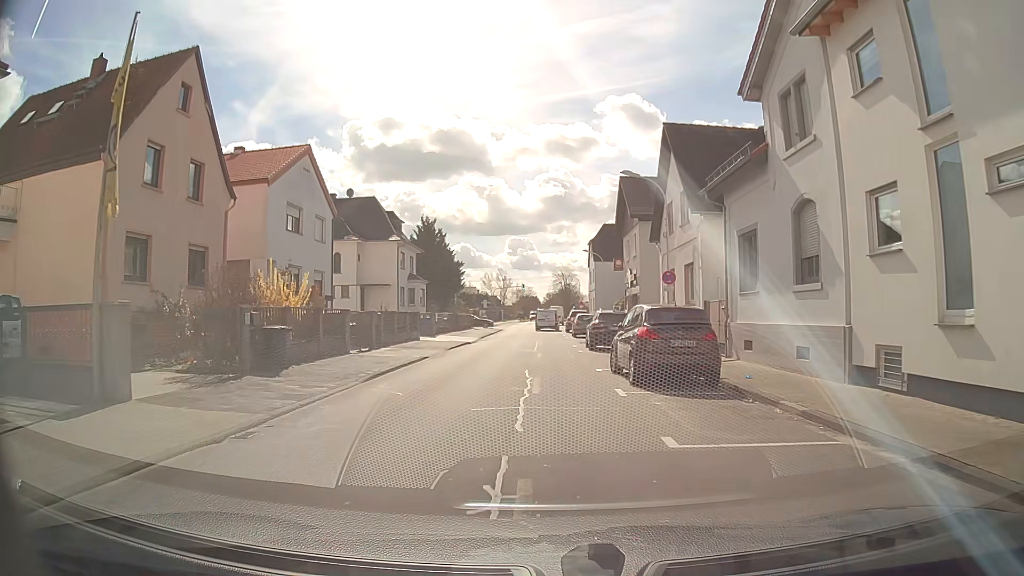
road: tertiary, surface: asphalt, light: Day
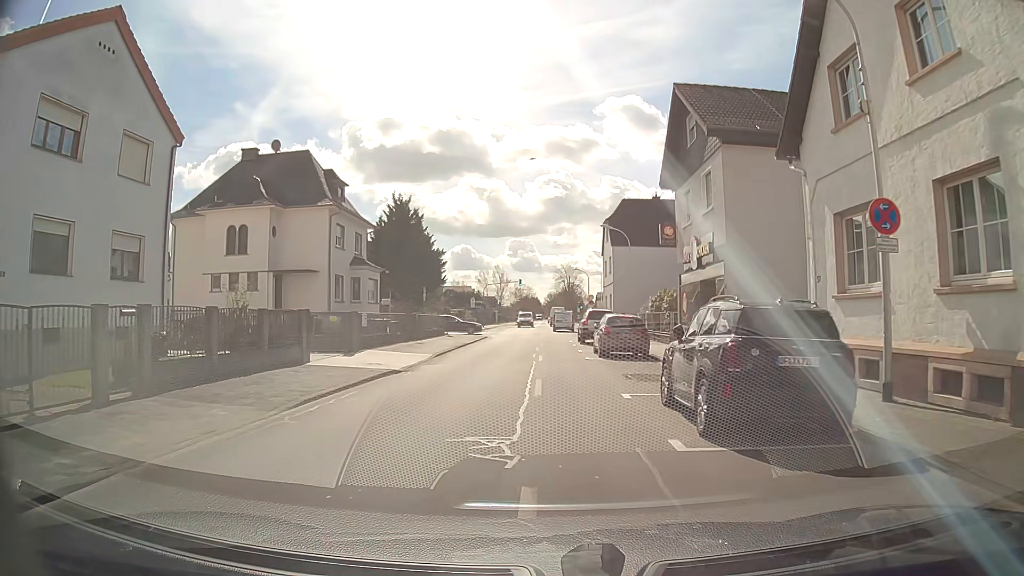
(0.0, +18.4) m; 0°
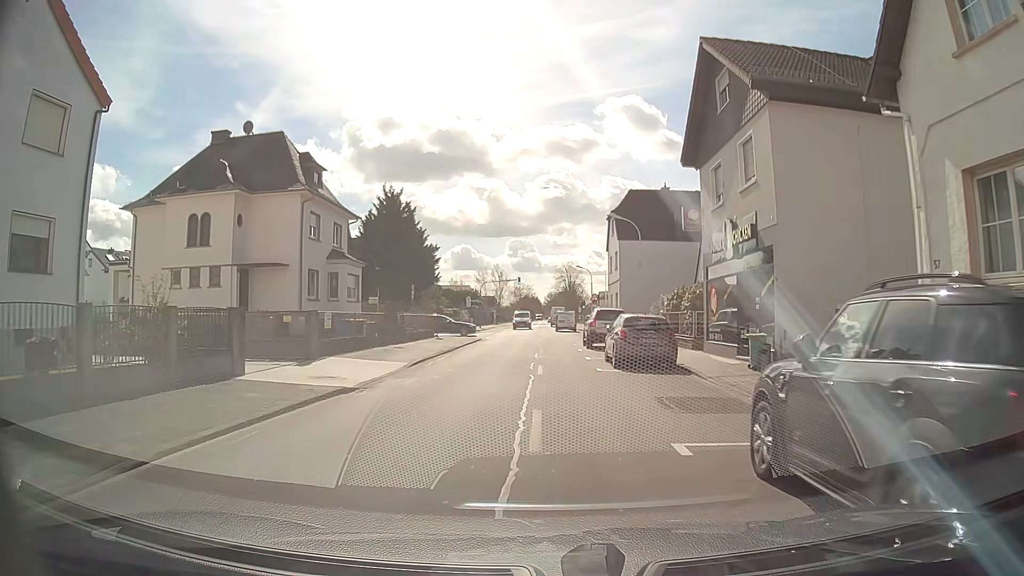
(0.0, +4.7) m; 0°
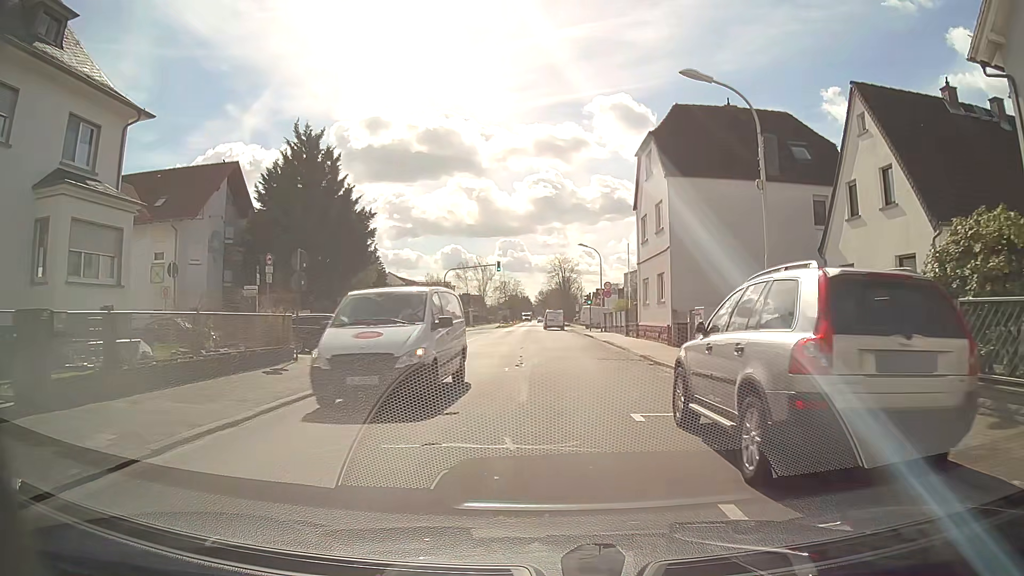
(+0.2, +23.7) m; +2°
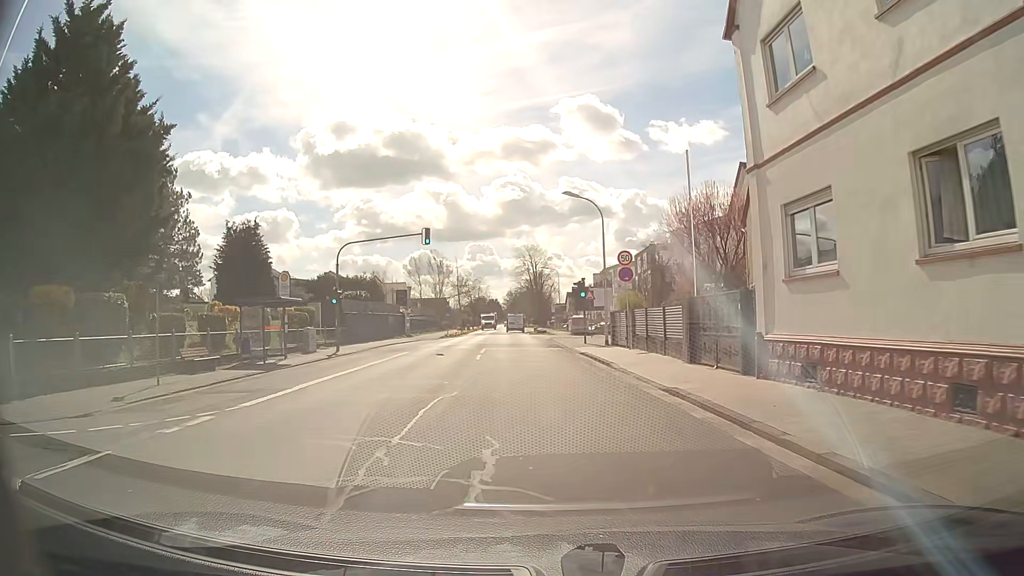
(0.0, +24.4) m; +2°
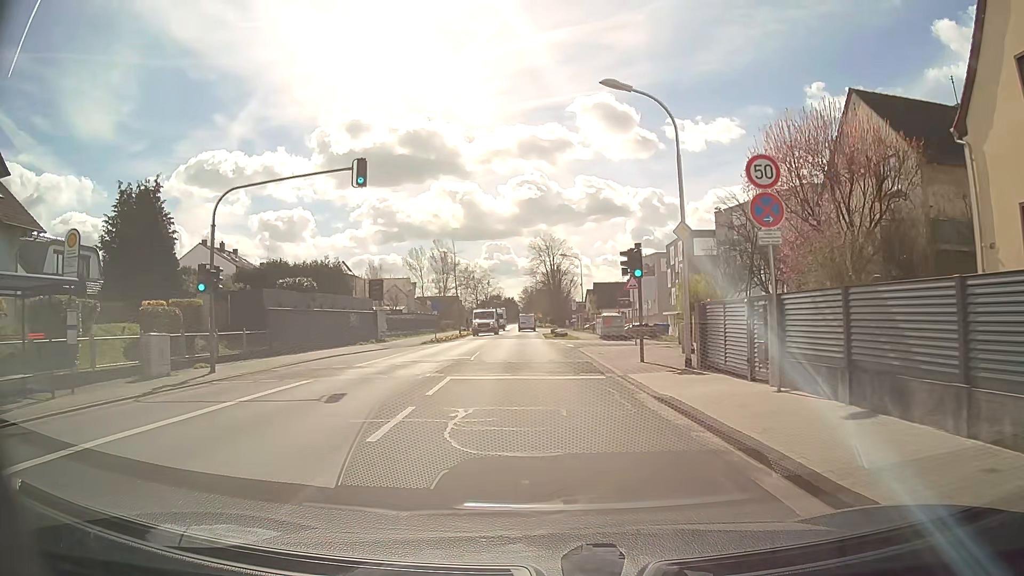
(-0.2, +15.5) m; -1°
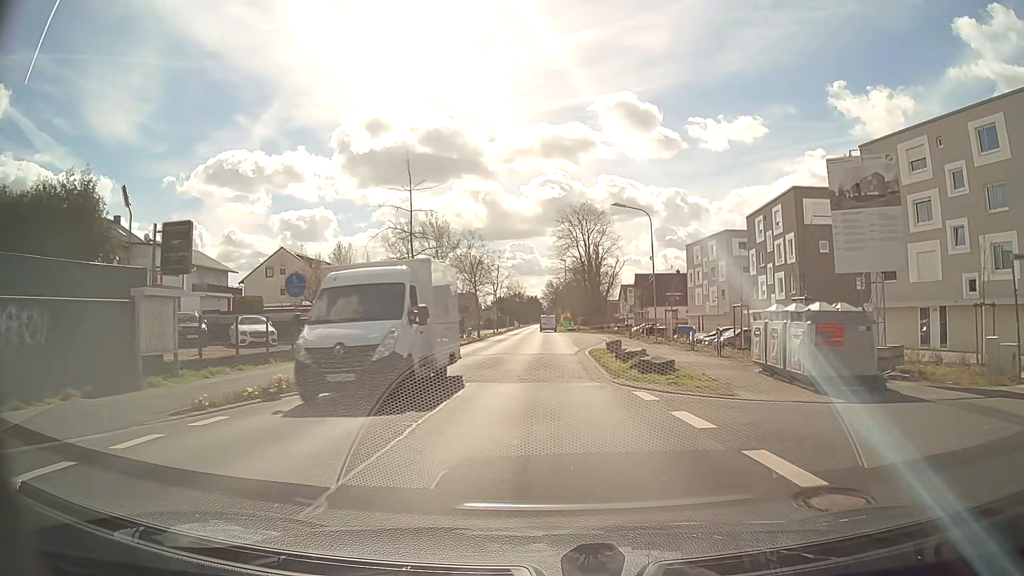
(-1.0, +30.6) m; -2°
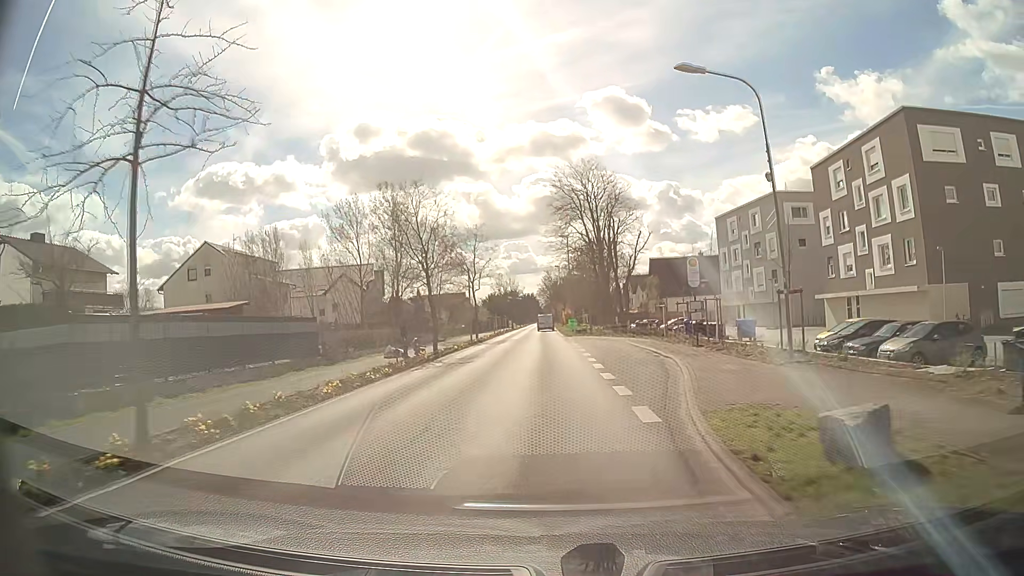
(+0.1, +21.3) m; 0°
(0, +10) (0, +20) (0, +30) (0, +40) (0, +50) (0, +60) (0, +70) (0, +80) (0, +90) (0, +100) m
